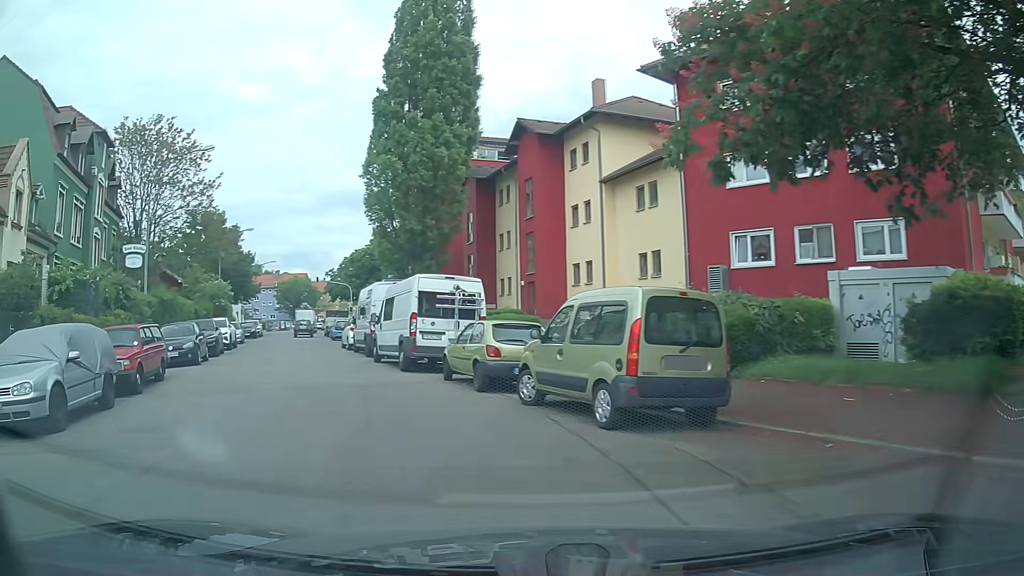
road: tertiary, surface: asphalt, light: Day
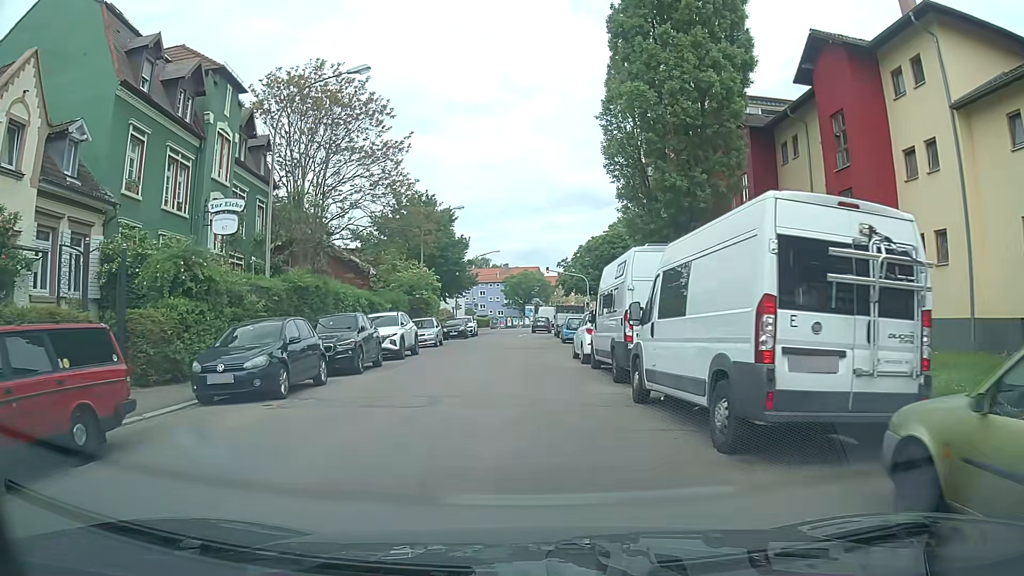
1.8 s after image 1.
(-2.3, +11.1) m; -20°
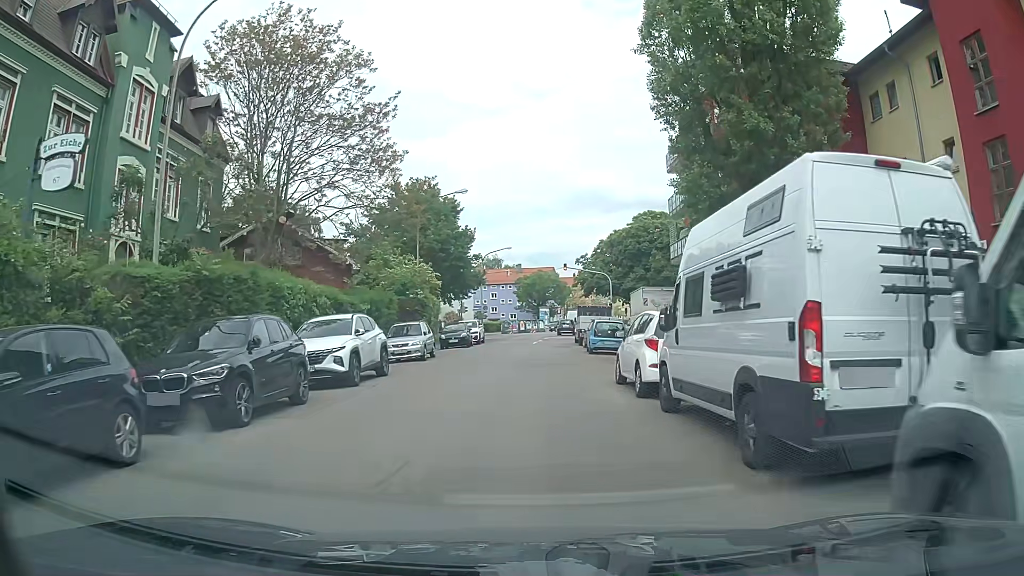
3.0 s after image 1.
(-0.1, +8.1) m; -1°
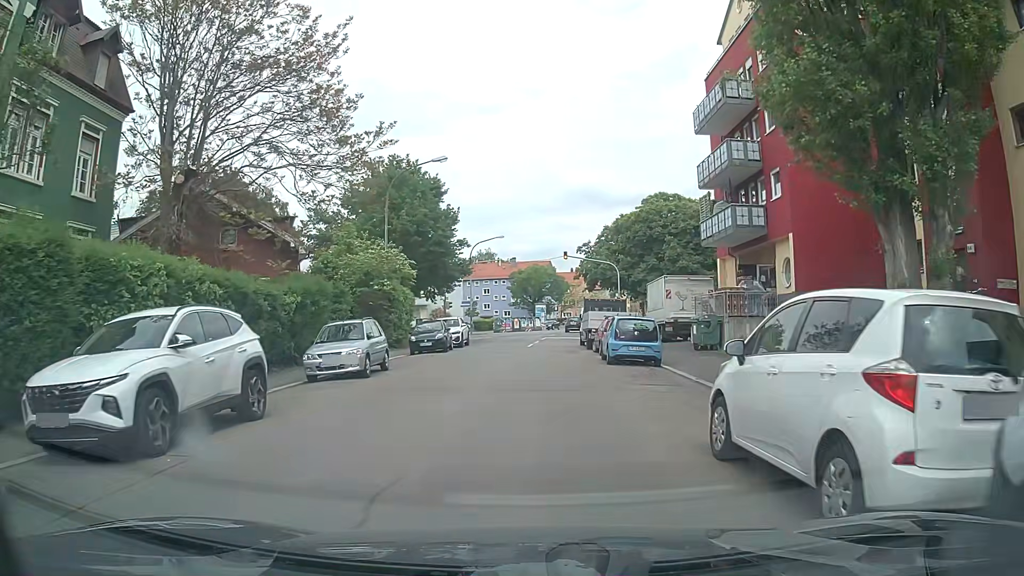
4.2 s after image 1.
(0.0, +8.3) m; +2°
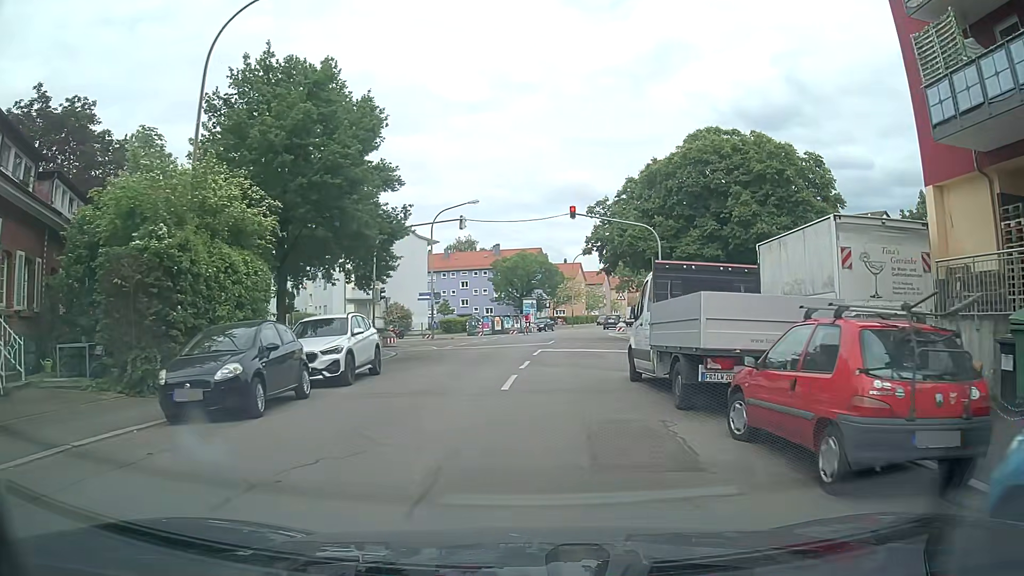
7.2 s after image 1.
(-0.3, +20.2) m; 0°
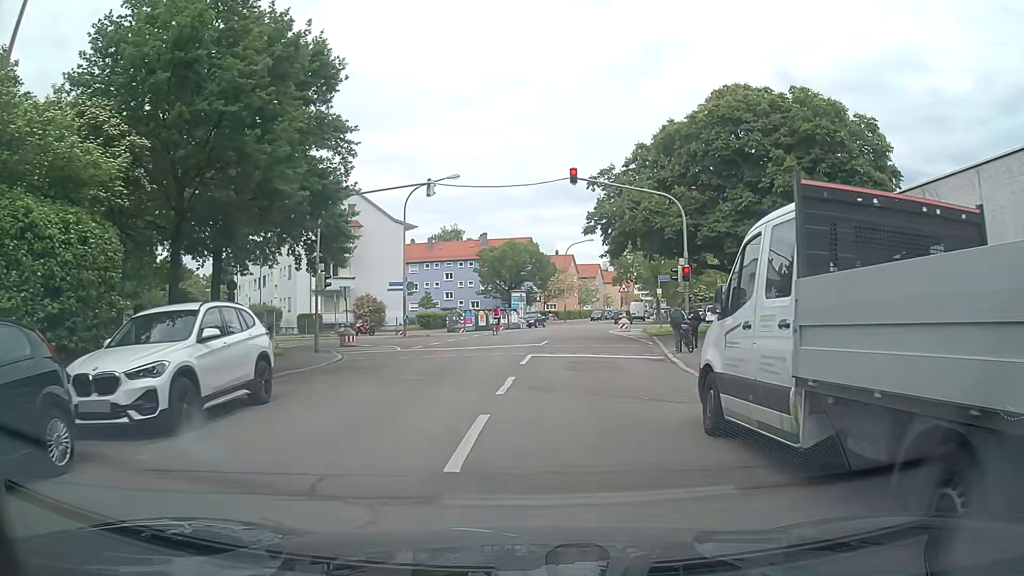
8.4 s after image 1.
(0.0, +6.9) m; 0°
